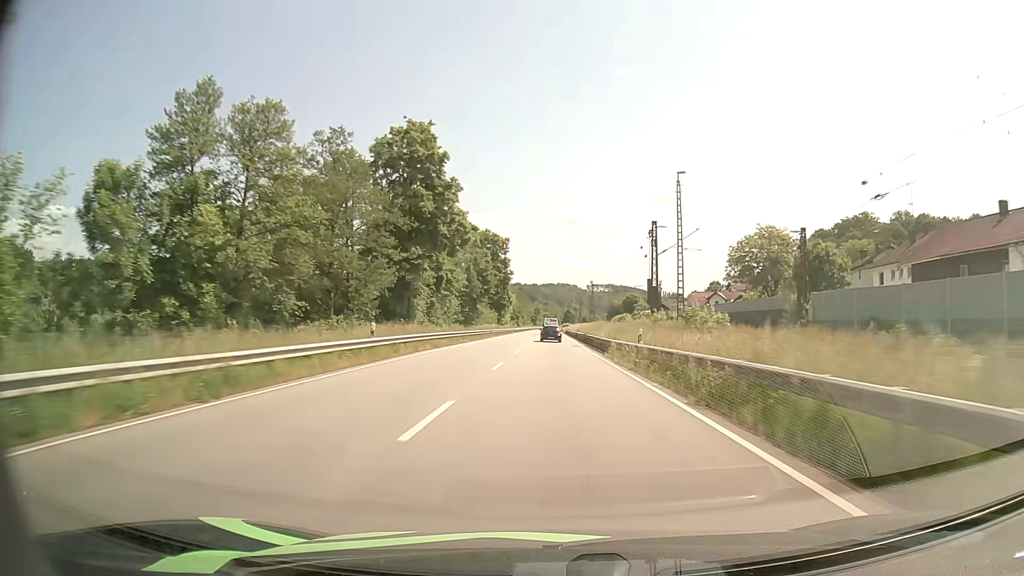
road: primary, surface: asphalt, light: Day
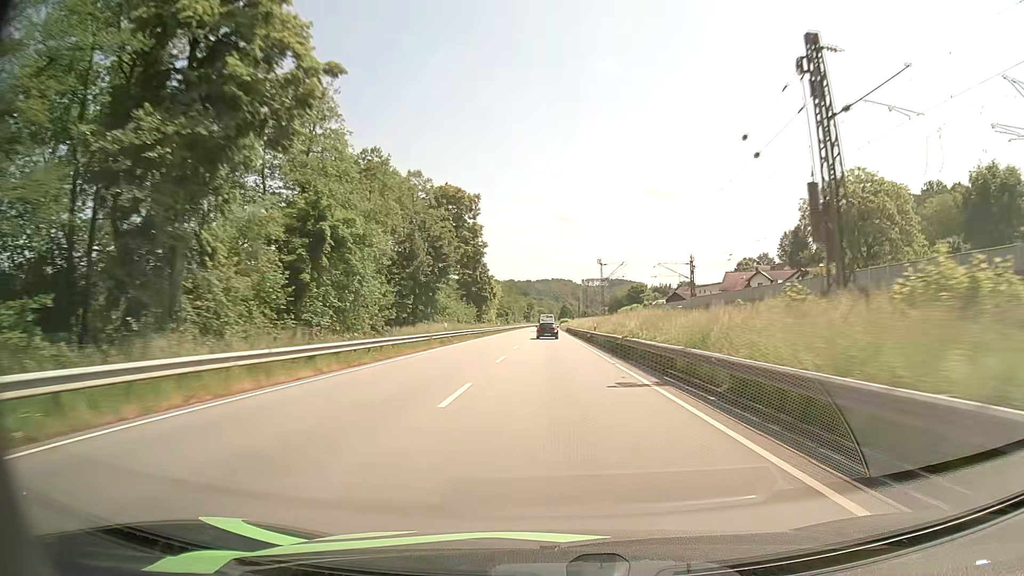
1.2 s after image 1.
(+0.1, +33.1) m; 0°
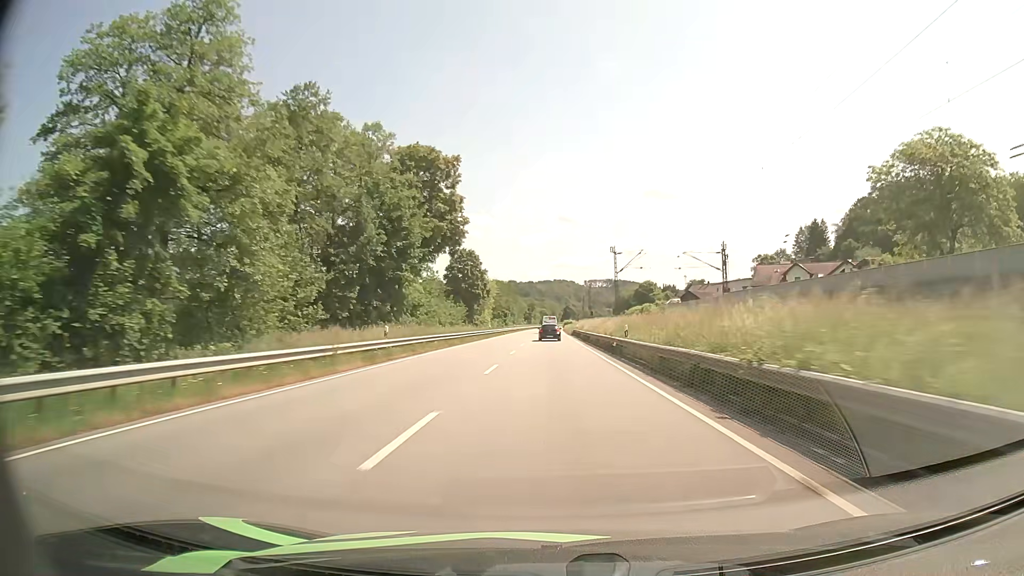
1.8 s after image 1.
(0.0, +16.5) m; 0°
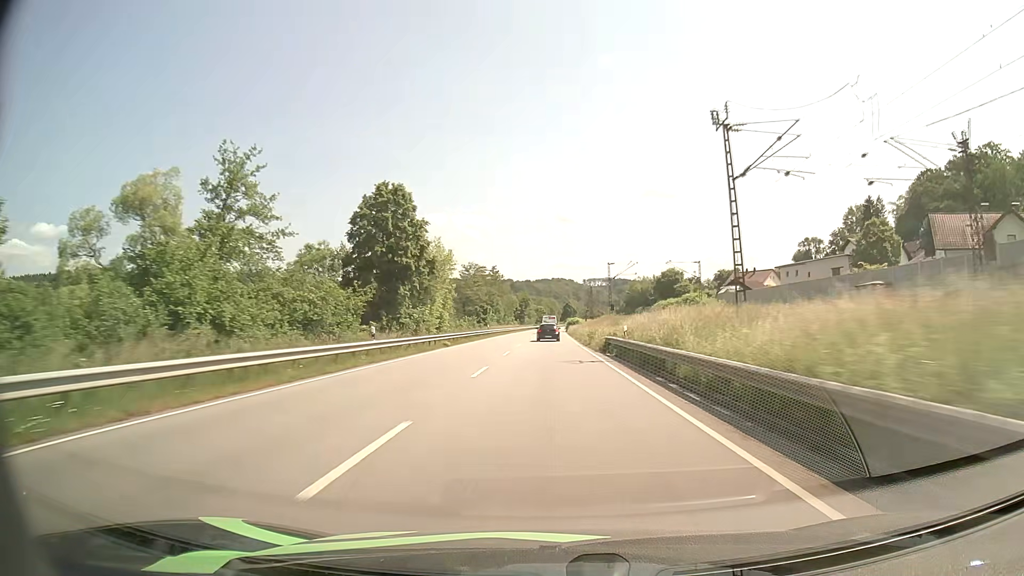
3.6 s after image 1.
(0.0, +49.4) m; 0°
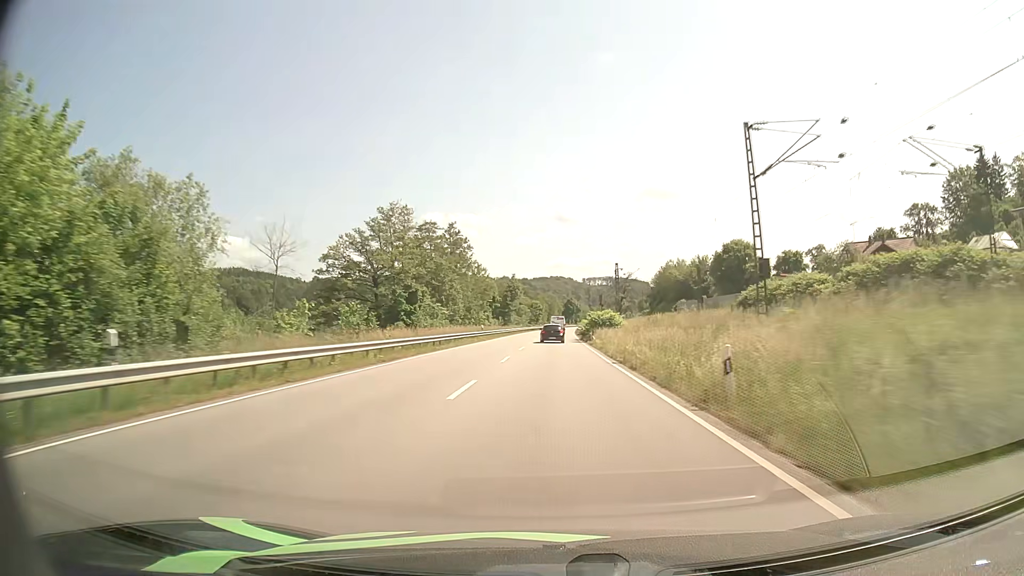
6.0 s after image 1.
(-0.2, +65.2) m; 0°
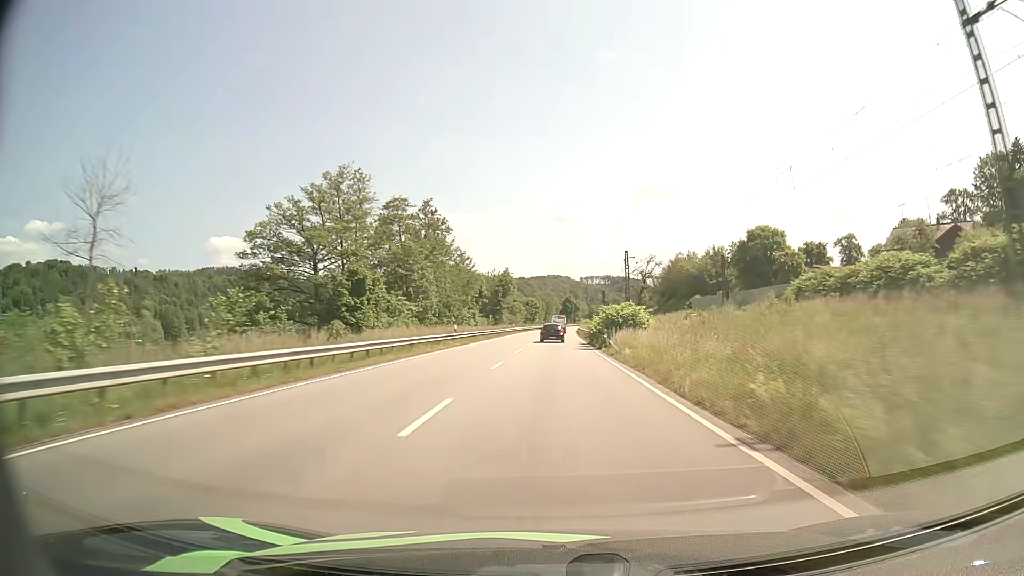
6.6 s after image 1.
(0.0, +16.2) m; 0°
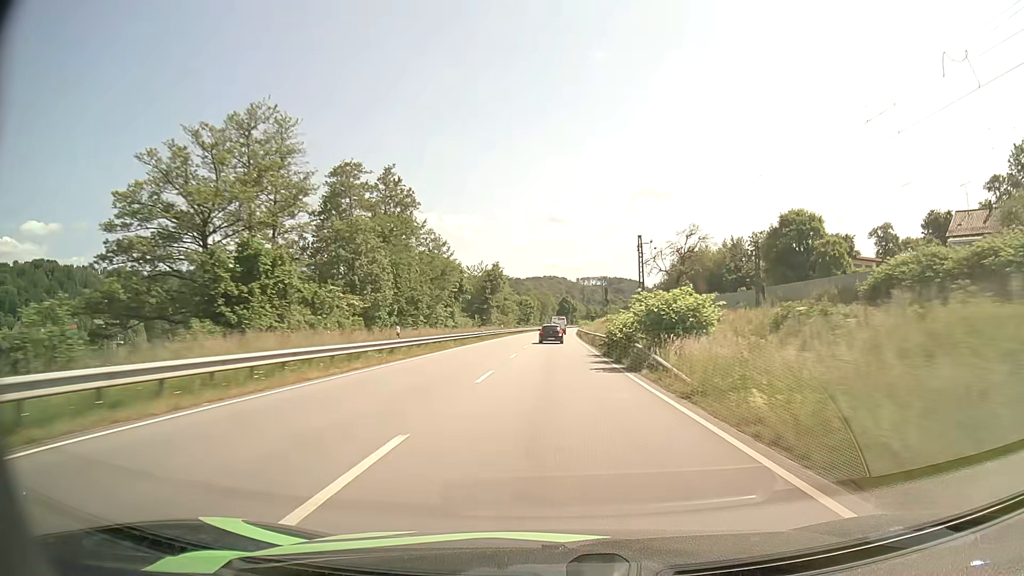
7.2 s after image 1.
(0.0, +16.1) m; 0°
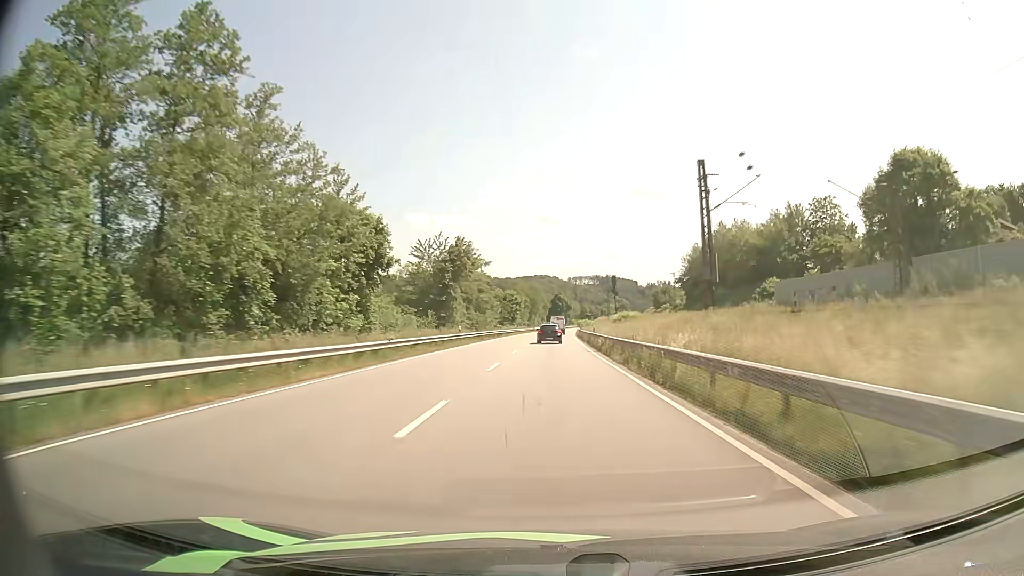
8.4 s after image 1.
(+0.2, +32.2) m; +1°
(0, +10) (0, +20) (0, +30) (0, +40) (0, +50) (+1, +60) (+1, +70) (+1, +80) (+1, +90) (+2, +100) m
